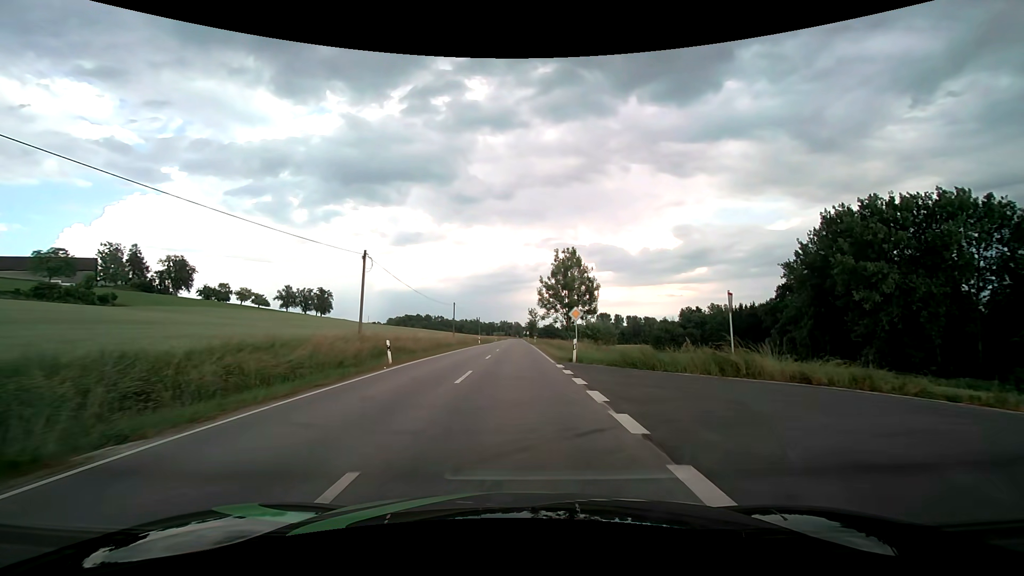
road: secondary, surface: asphalt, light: Day
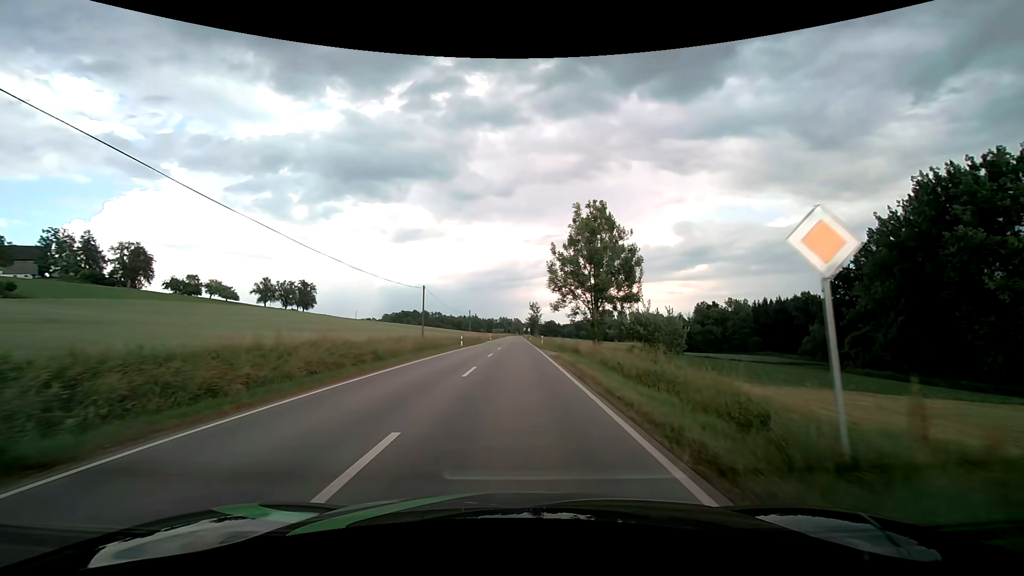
(+0.1, +22.2) m; 0°
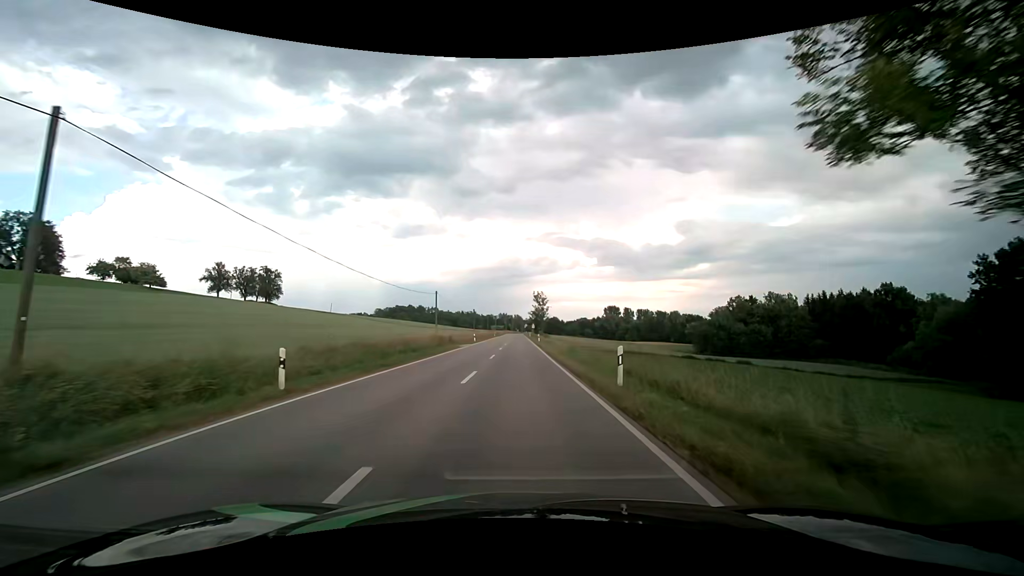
(-0.2, +37.8) m; 0°
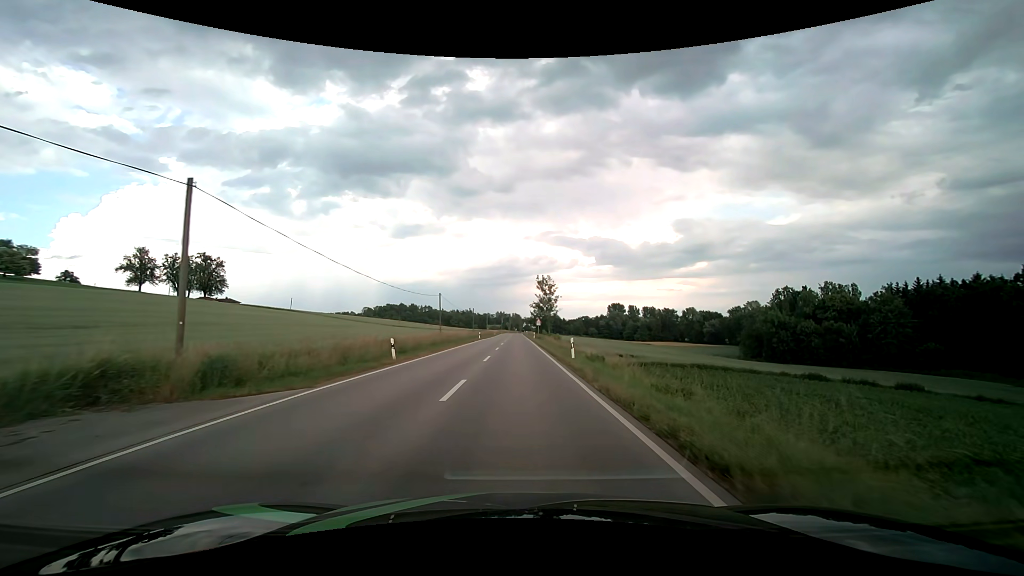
(+0.1, +39.7) m; 0°
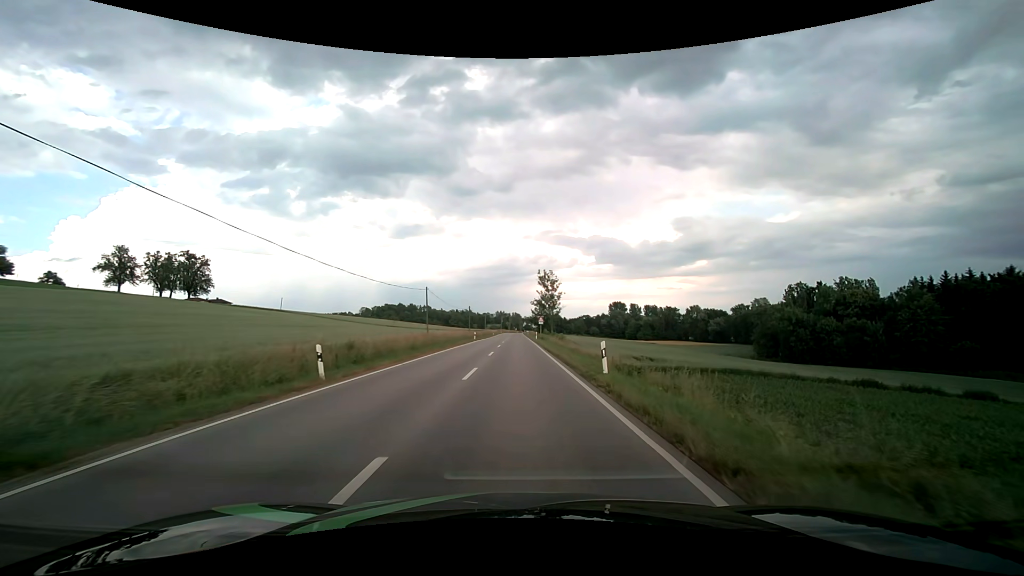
(0.0, +8.2) m; 0°
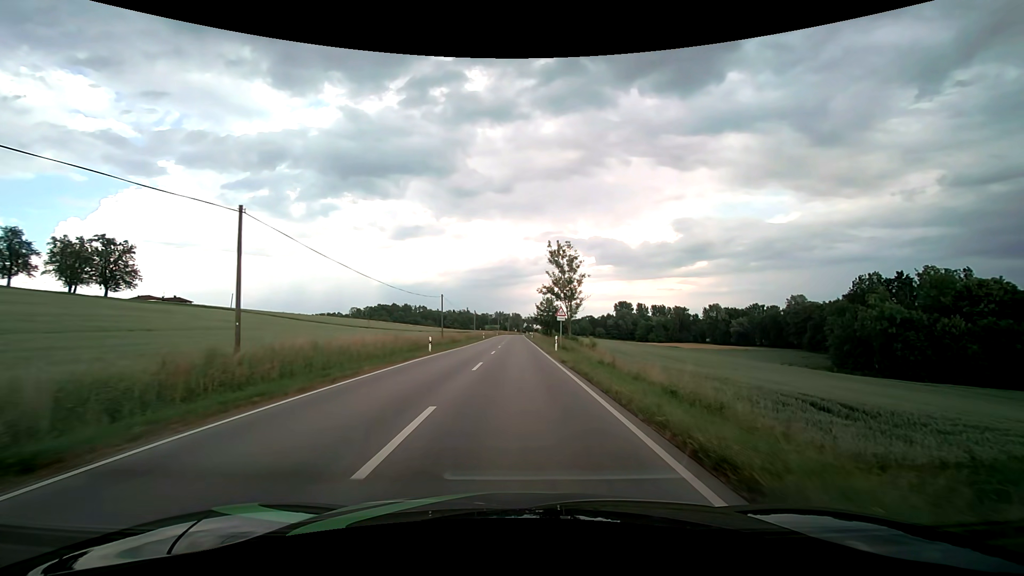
(-0.1, +32.7) m; 0°
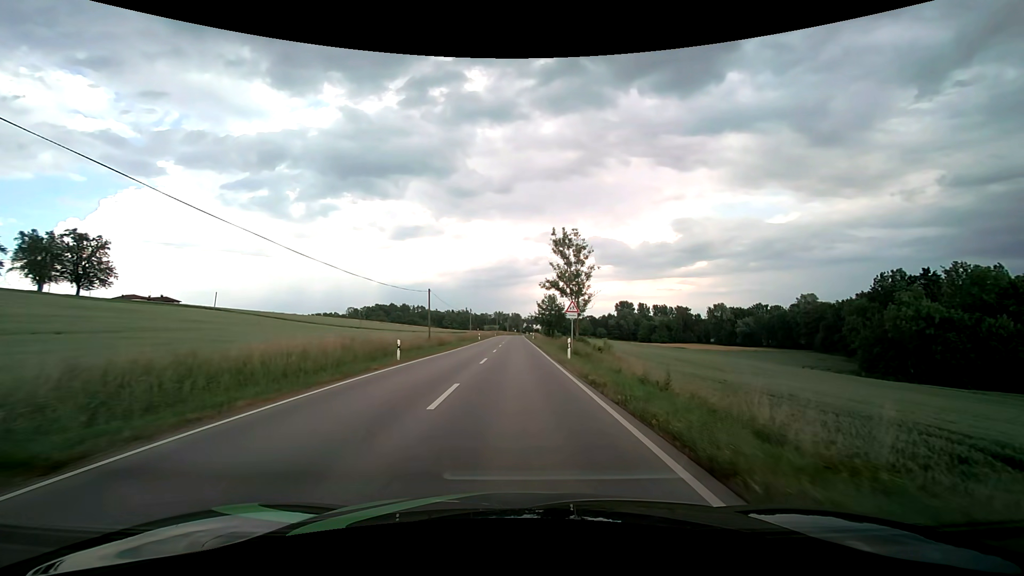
(0.0, +8.1) m; 0°
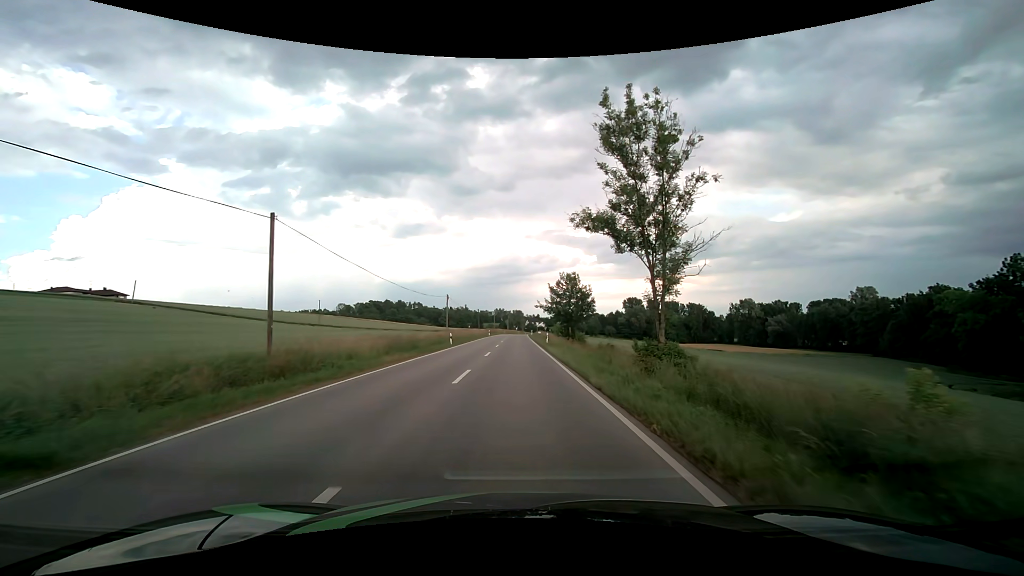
(0.0, +32.2) m; 0°
(0, +10) (0, +20) (0, +30) (0, +40) (0, +50) (0, +60) (0, +70) (0, +80) (0, +90) (0, +100) m
